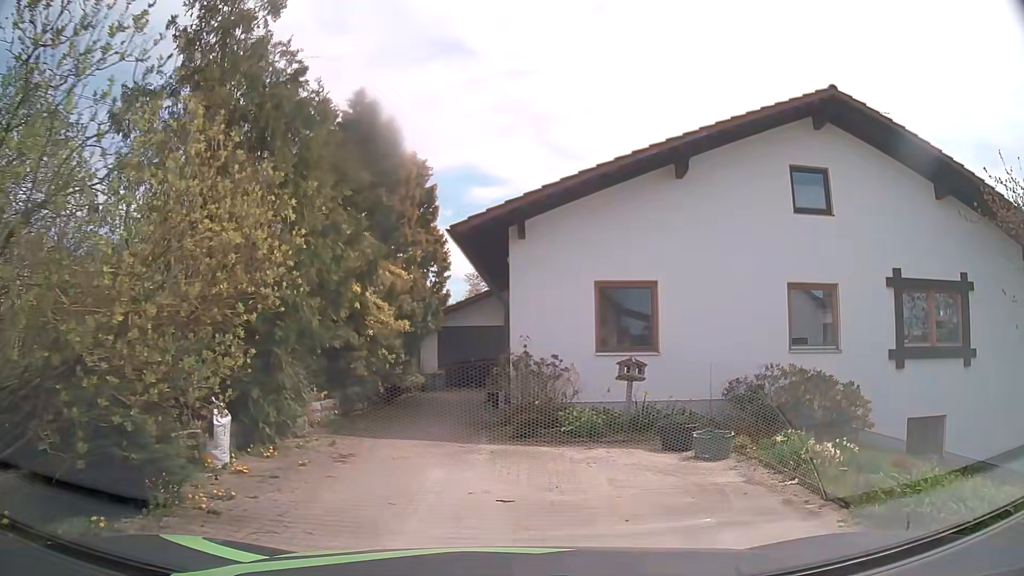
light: Day
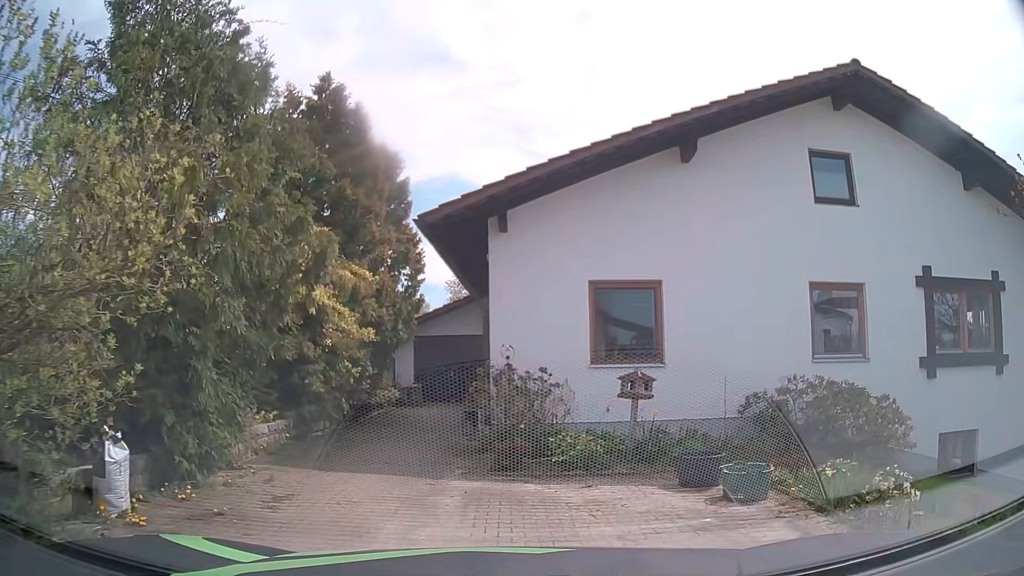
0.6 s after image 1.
(-0.1, +1.9) m; +1°
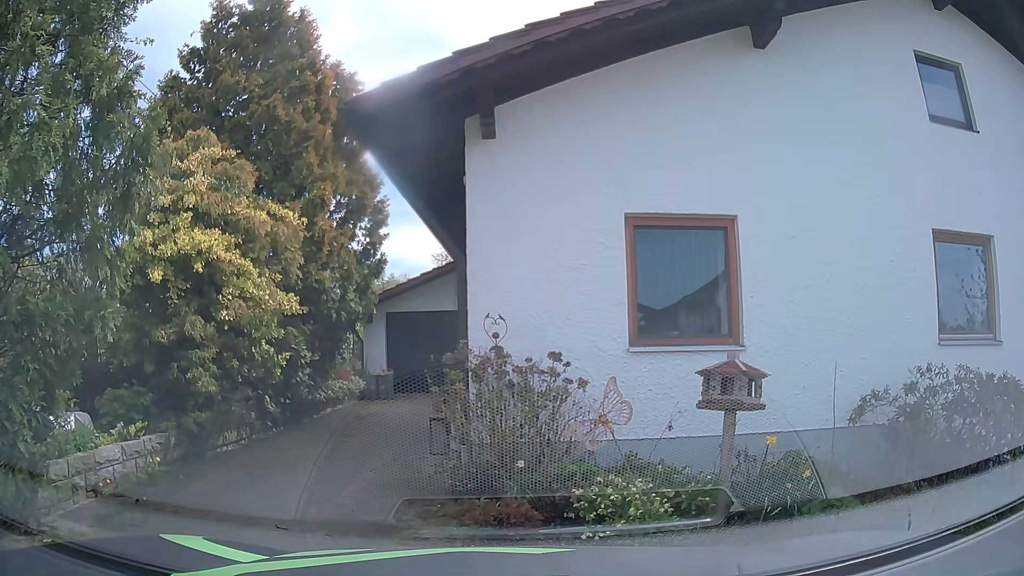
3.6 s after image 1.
(-0.1, +3.9) m; -2°
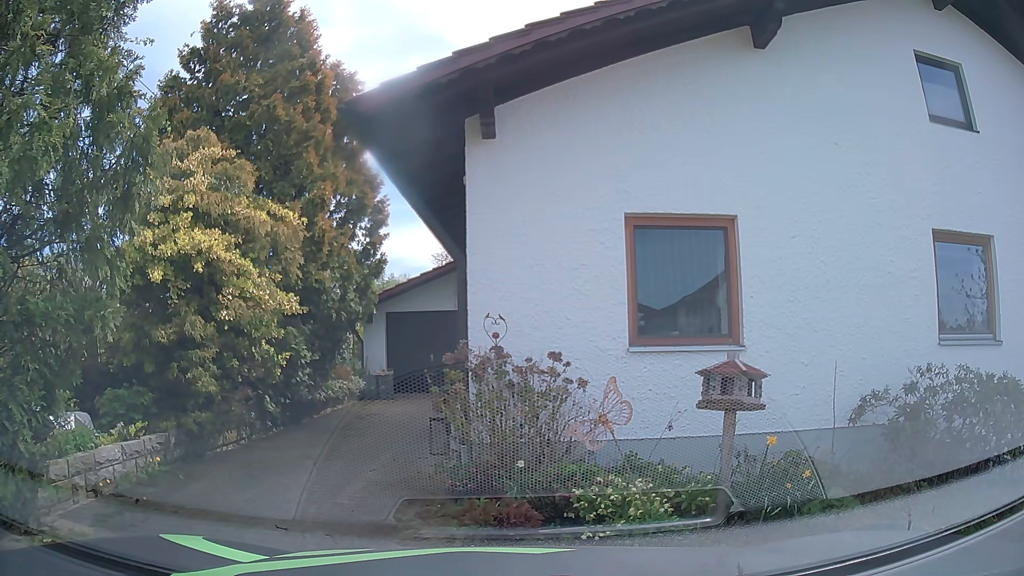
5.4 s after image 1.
(0.0, 0.0) m; 0°
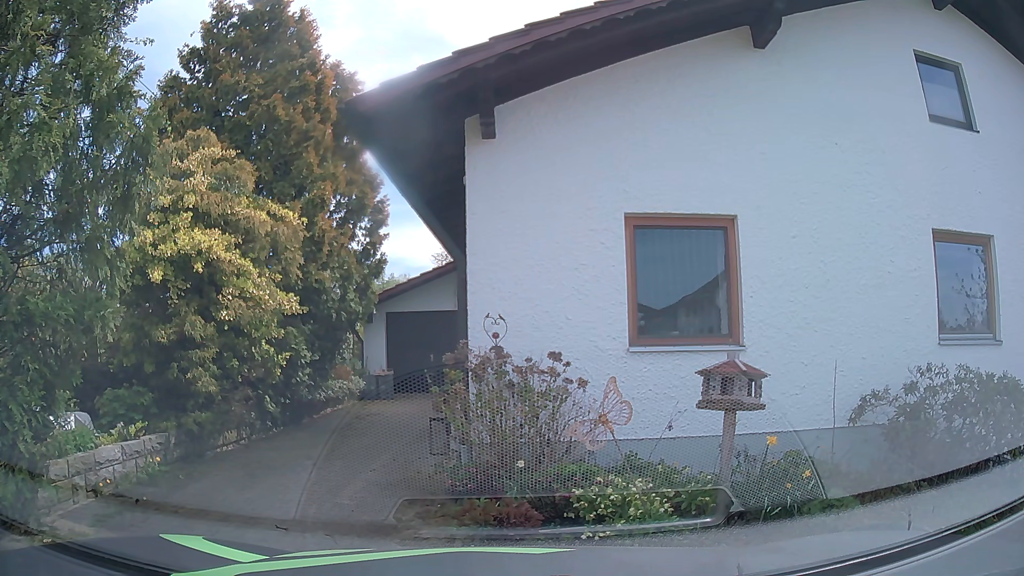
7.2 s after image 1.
(0.0, 0.0) m; 0°
